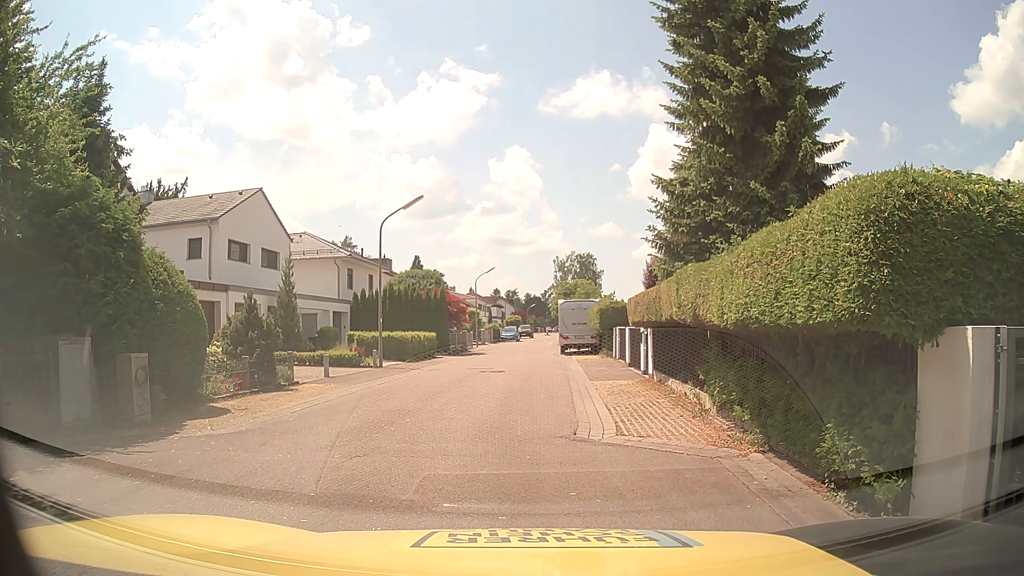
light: Day
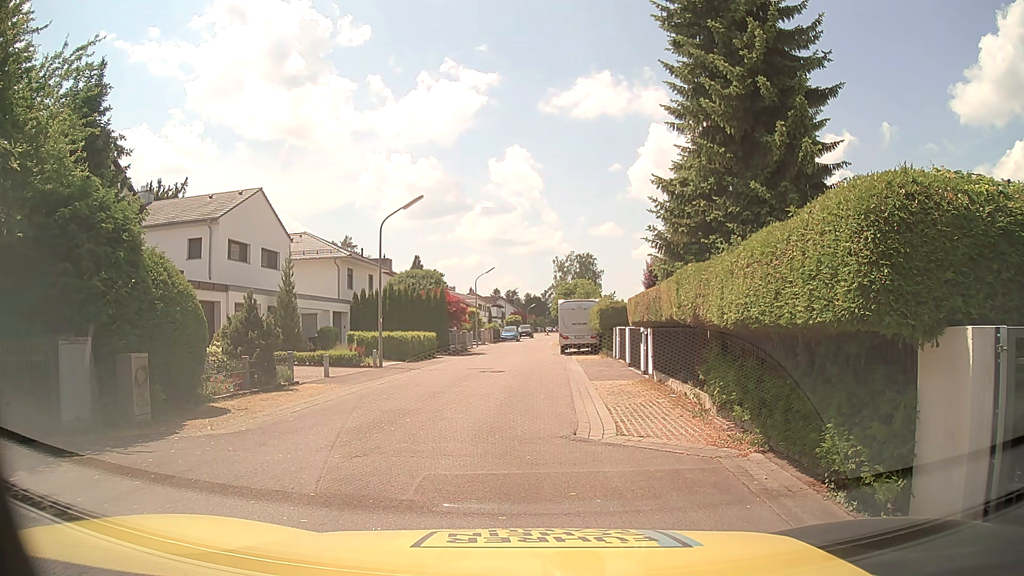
(0.0, 0.0) m; 0°
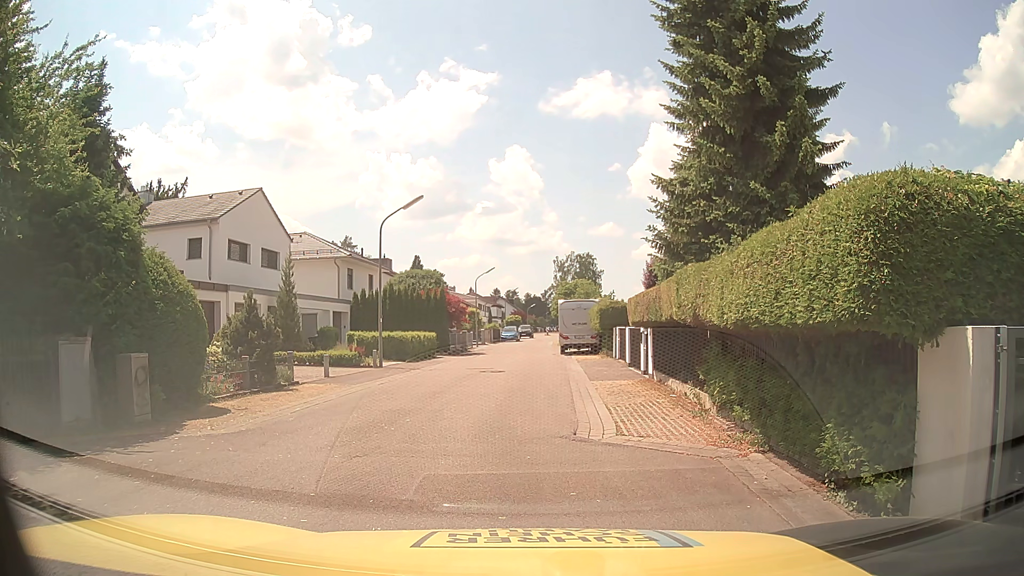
(0.0, 0.0) m; 0°
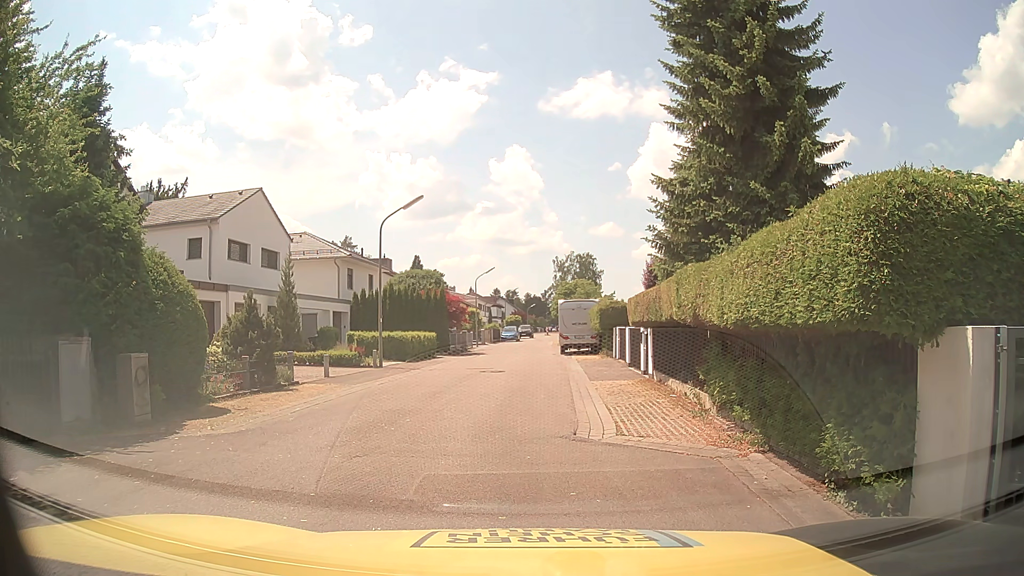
(0.0, 0.0) m; 0°
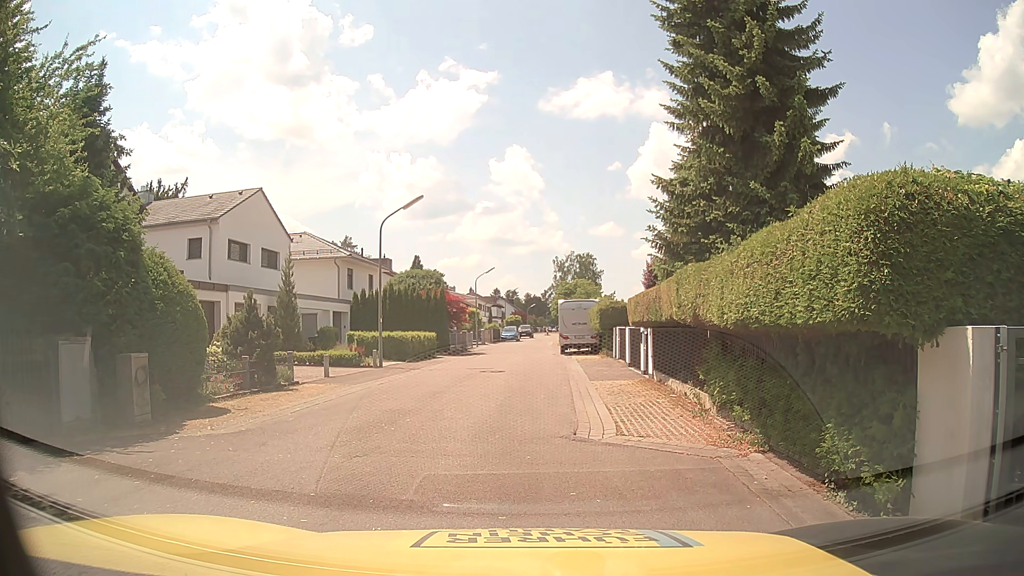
(0.0, 0.0) m; 0°
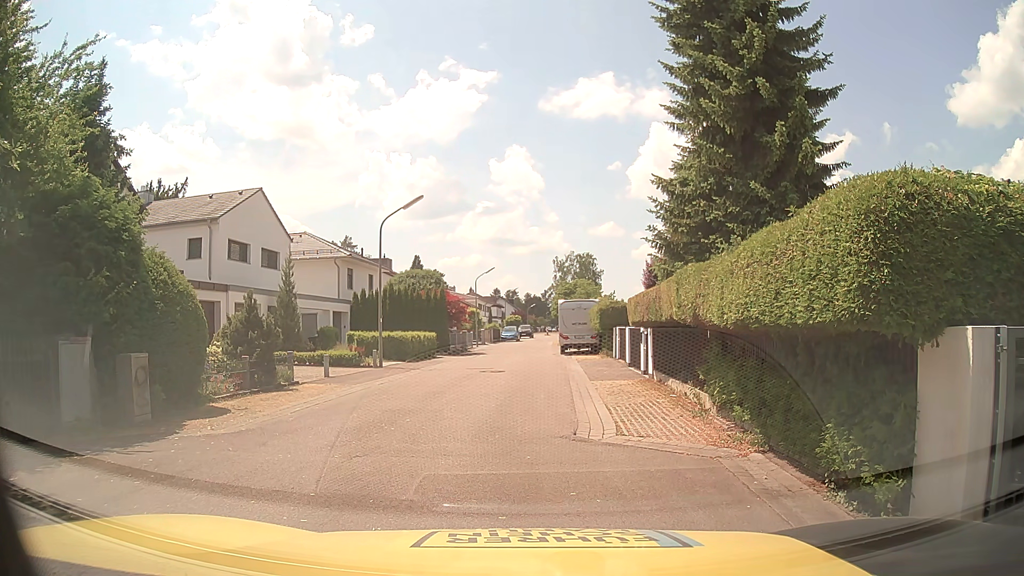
(0.0, 0.0) m; 0°
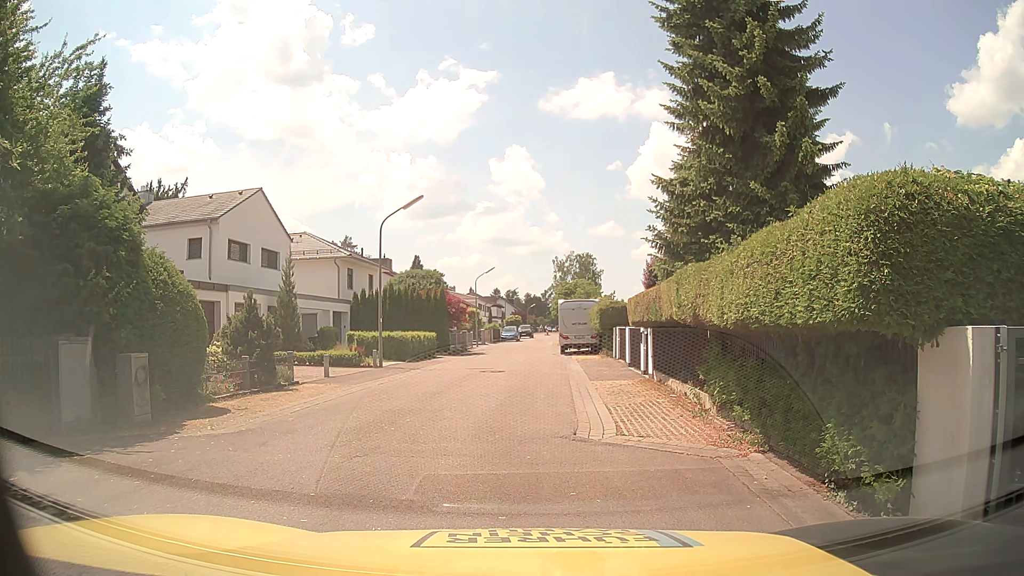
(0.0, 0.0) m; 0°
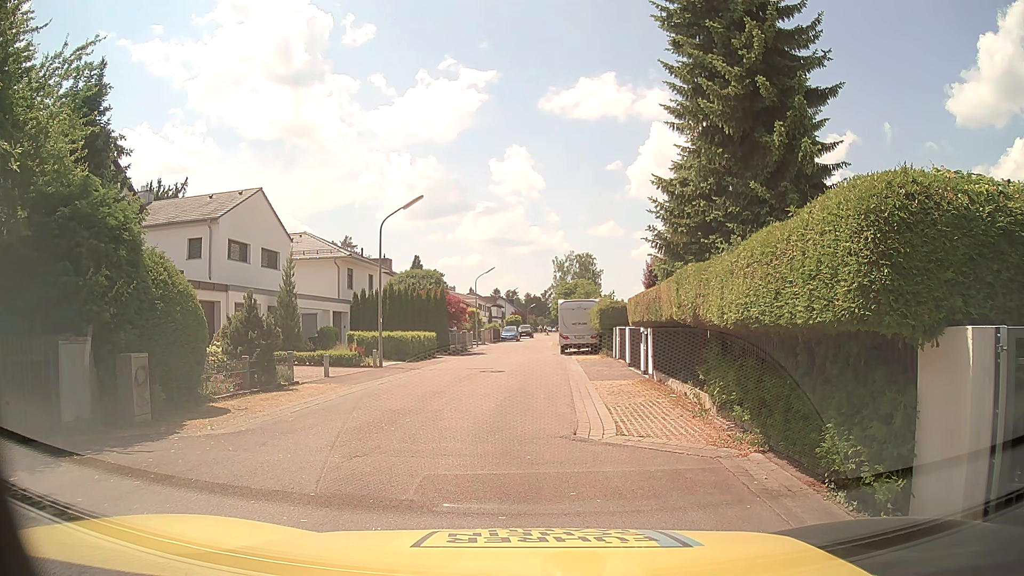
(0.0, 0.0) m; 0°
